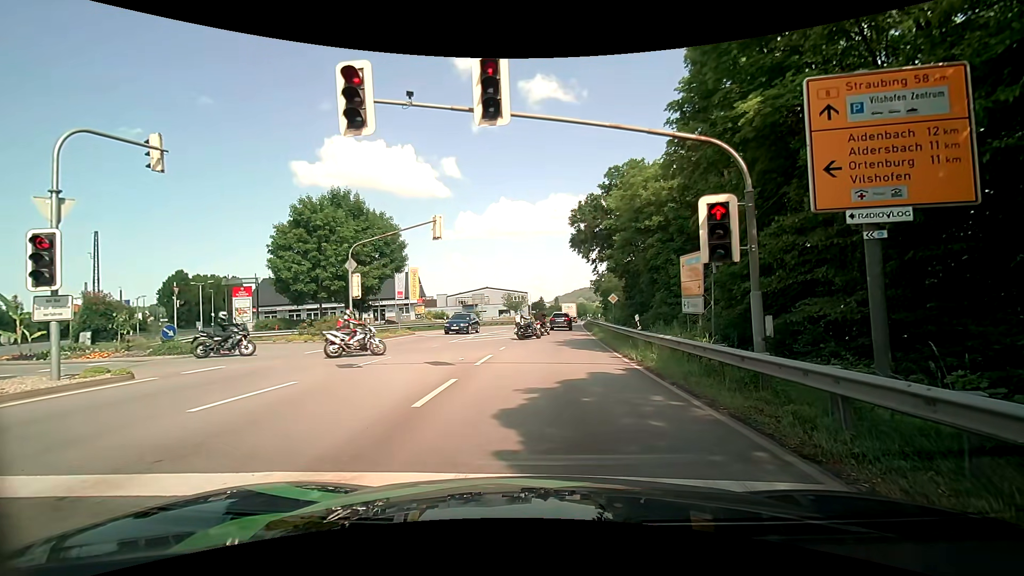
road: primary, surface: asphalt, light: Day
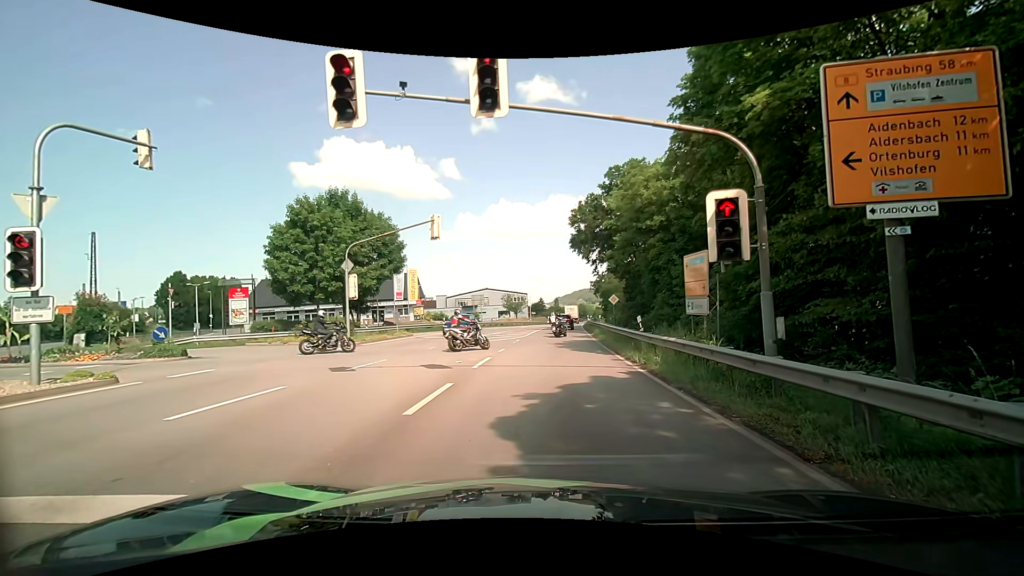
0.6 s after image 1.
(0.0, +0.5) m; 0°
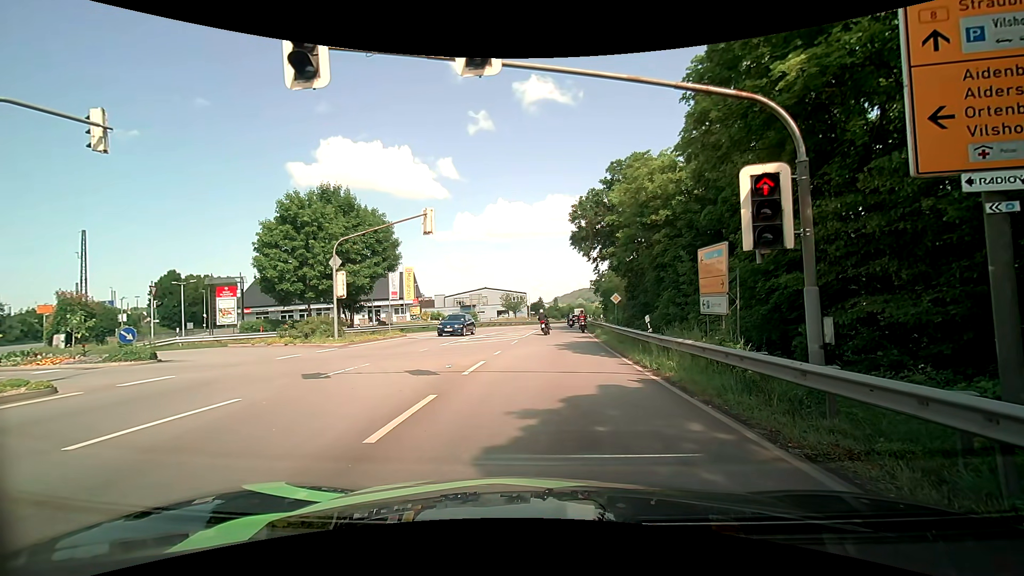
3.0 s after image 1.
(0.0, +1.5) m; 0°
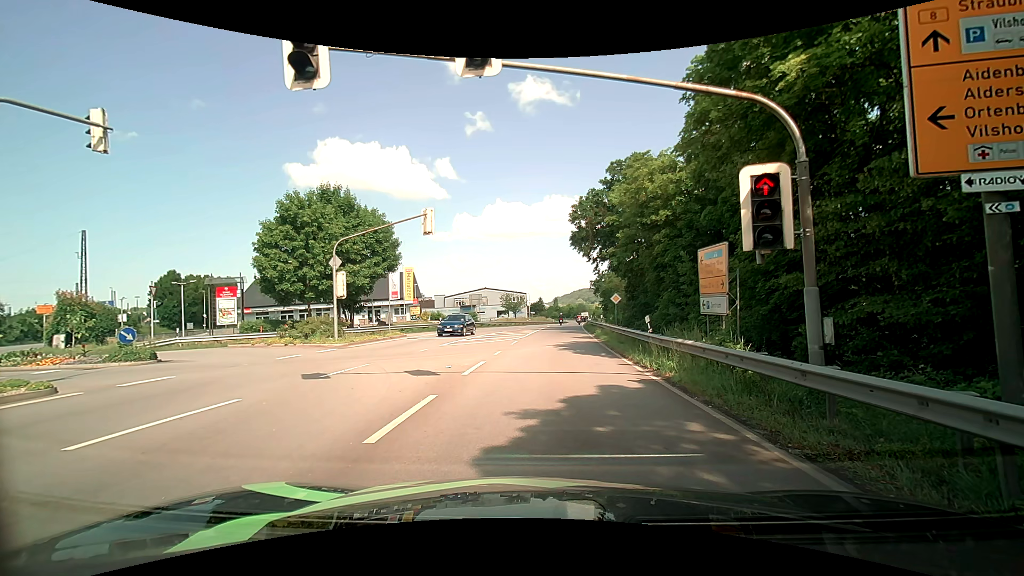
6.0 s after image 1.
(0.0, +0.1) m; 0°
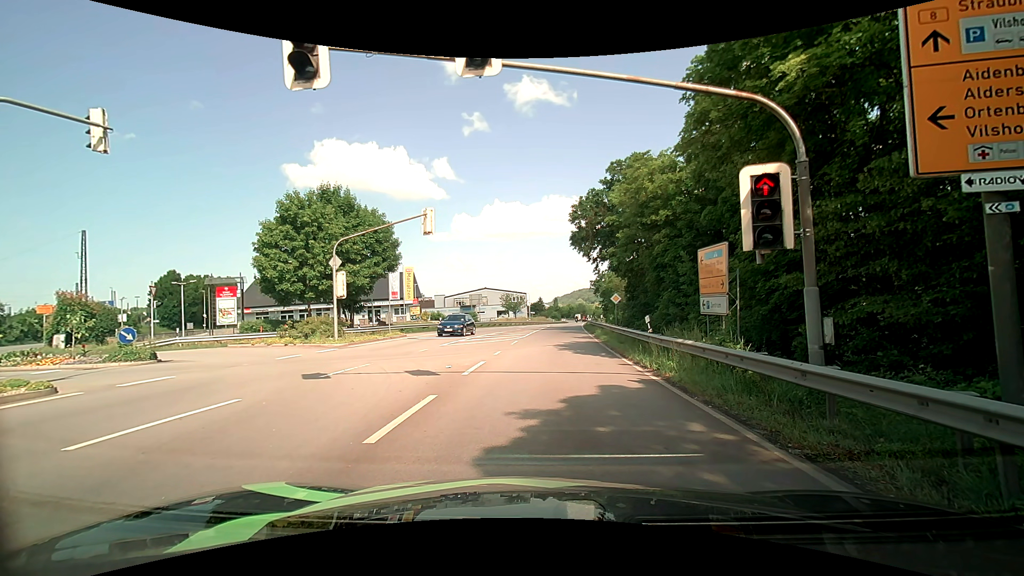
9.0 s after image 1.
(0.0, 0.0) m; 0°
